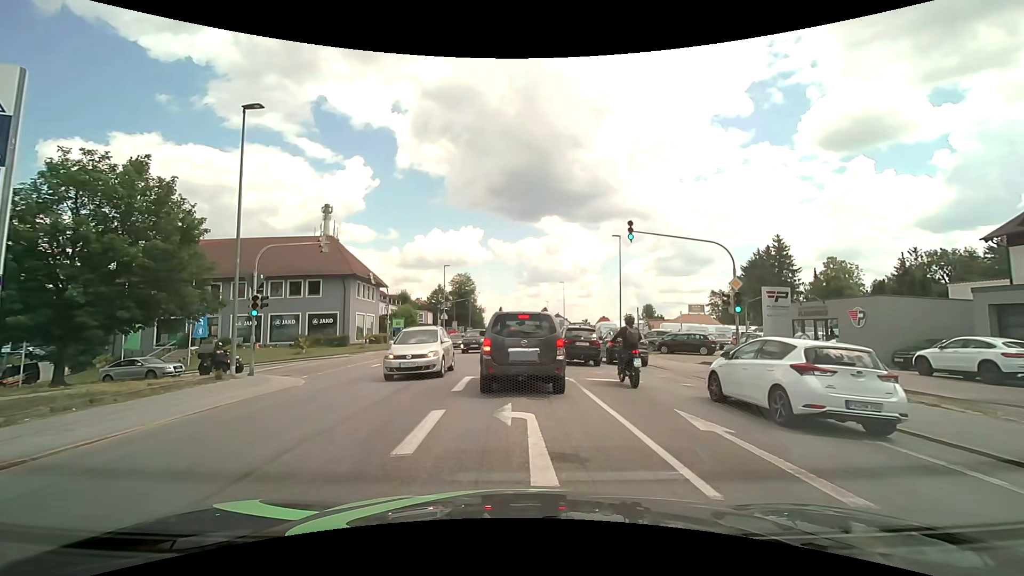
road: tertiary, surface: asphalt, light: Day
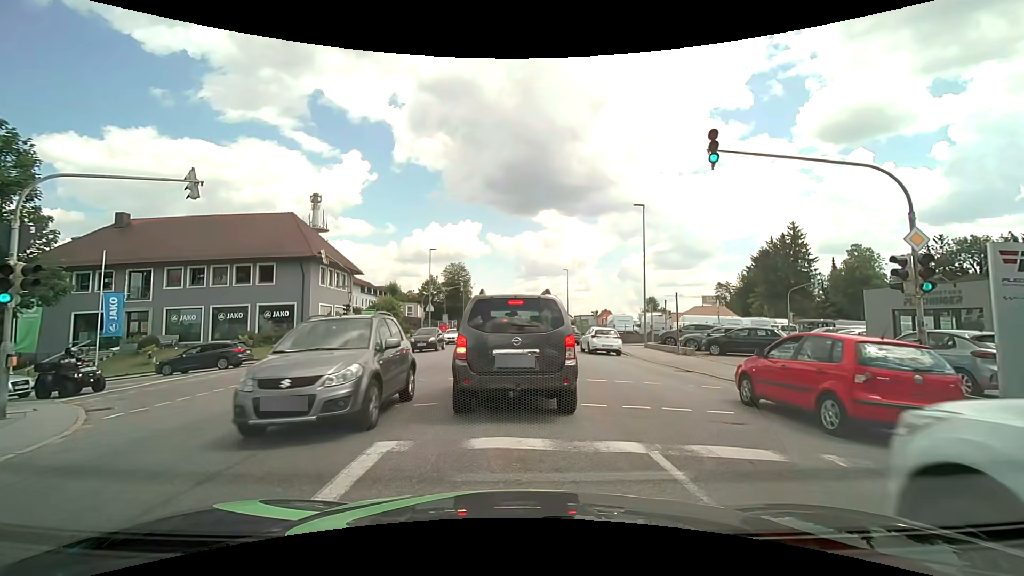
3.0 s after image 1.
(-0.1, +9.0) m; 0°
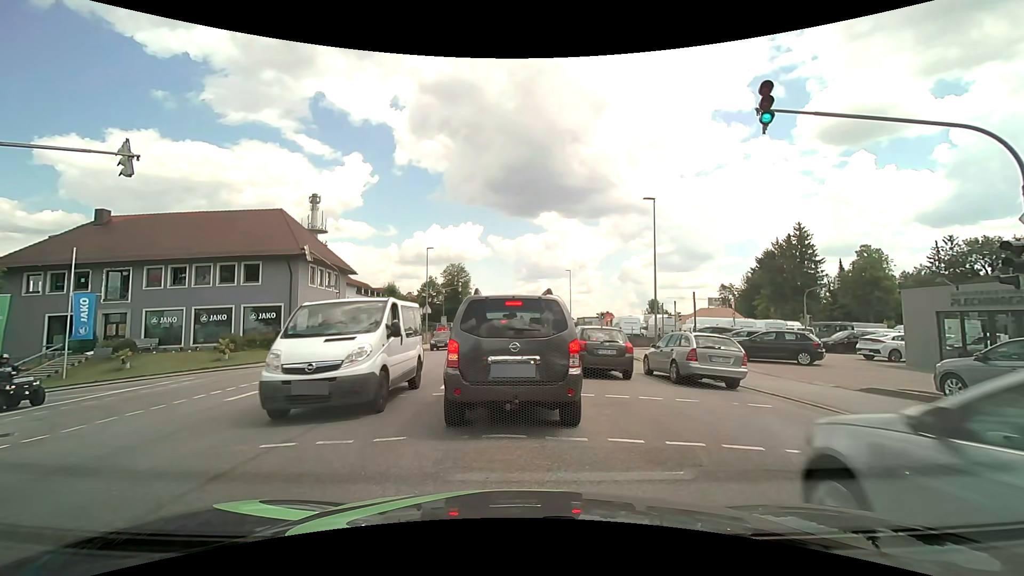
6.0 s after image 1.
(0.0, +2.3) m; 0°
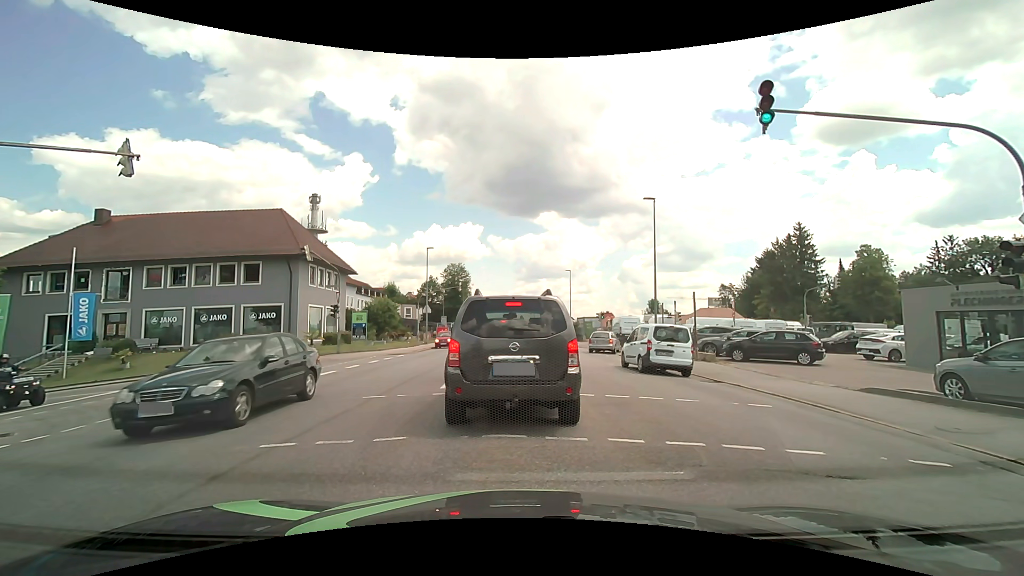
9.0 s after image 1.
(0.0, 0.0) m; 0°
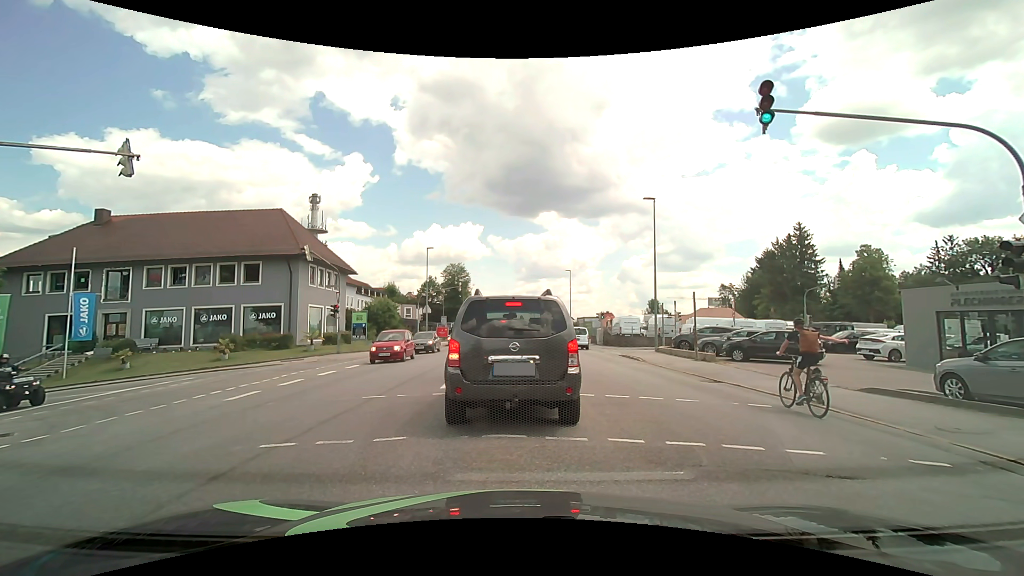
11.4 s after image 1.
(0.0, 0.0) m; 0°
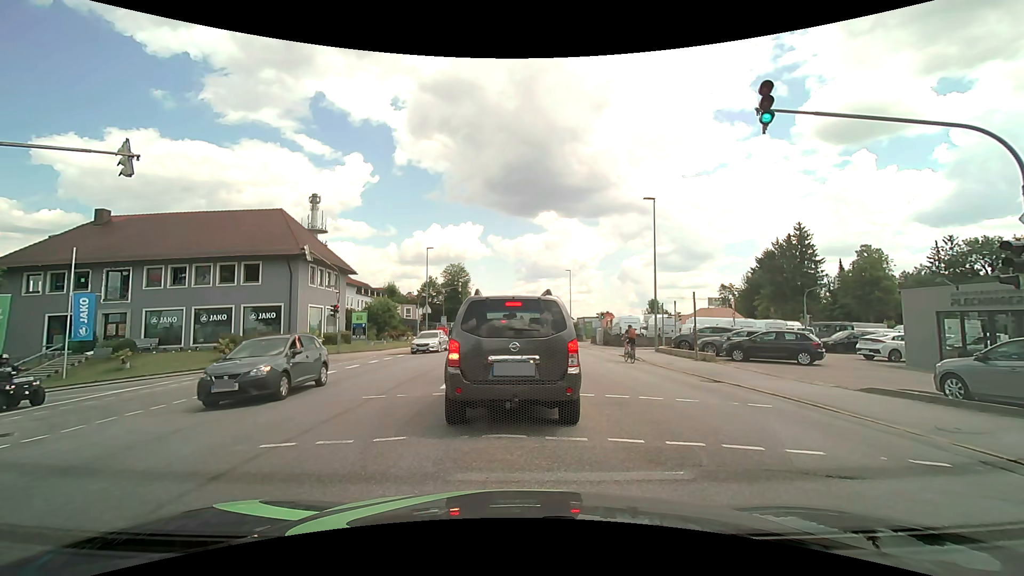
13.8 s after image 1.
(0.0, 0.0) m; 0°
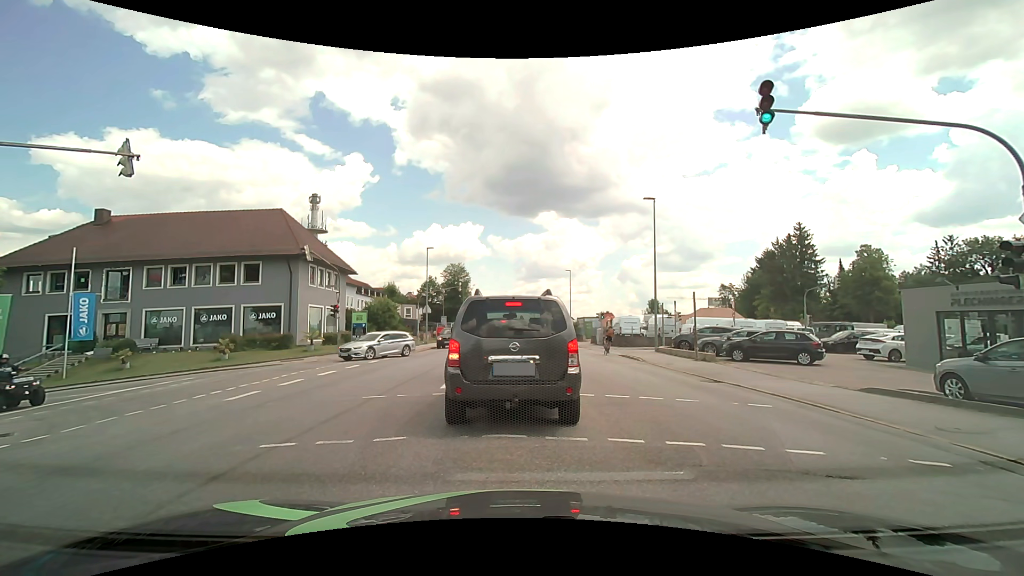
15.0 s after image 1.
(0.0, 0.0) m; 0°
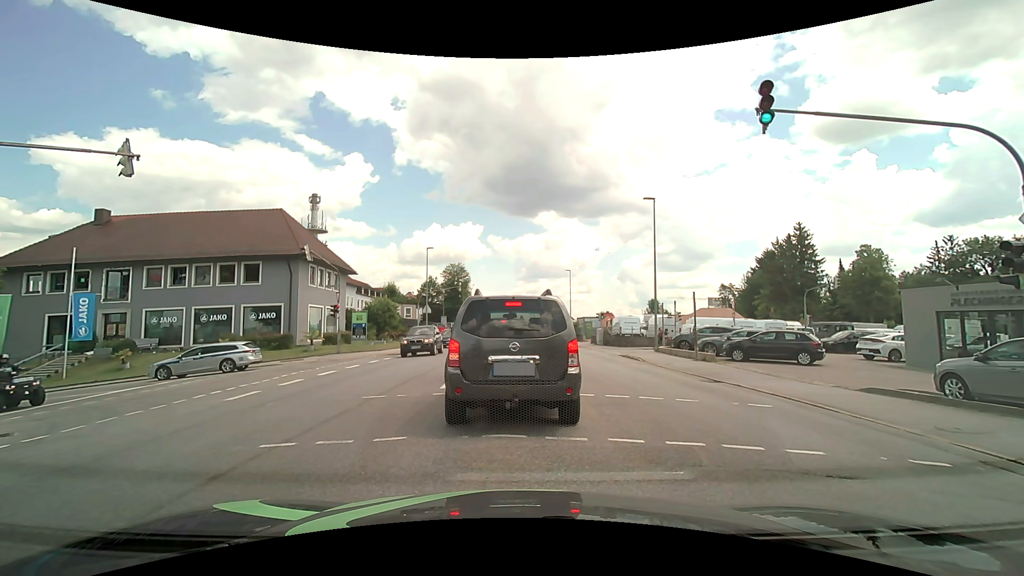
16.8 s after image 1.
(0.0, 0.0) m; 0°
